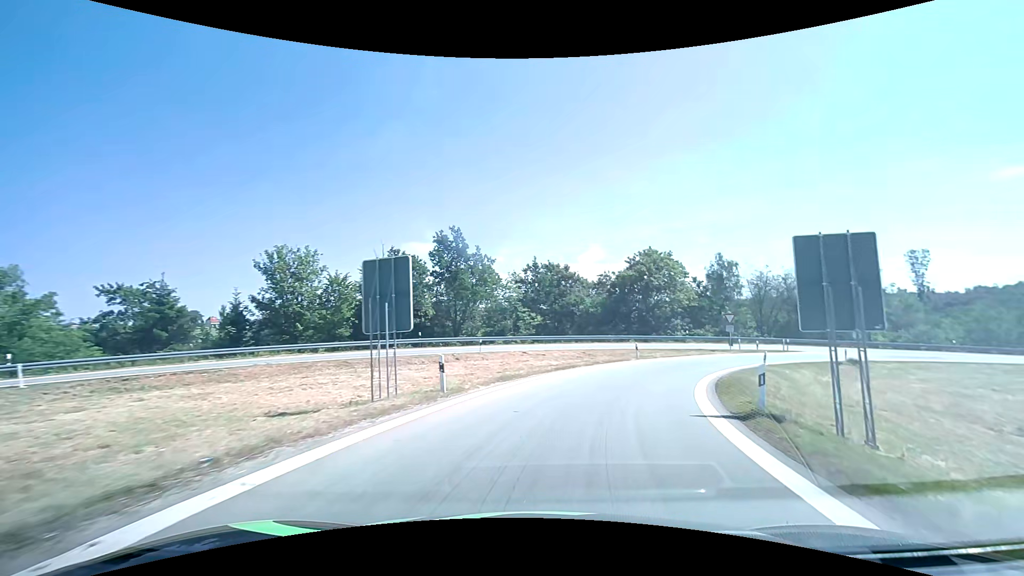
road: motorway_link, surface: asphalt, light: Day
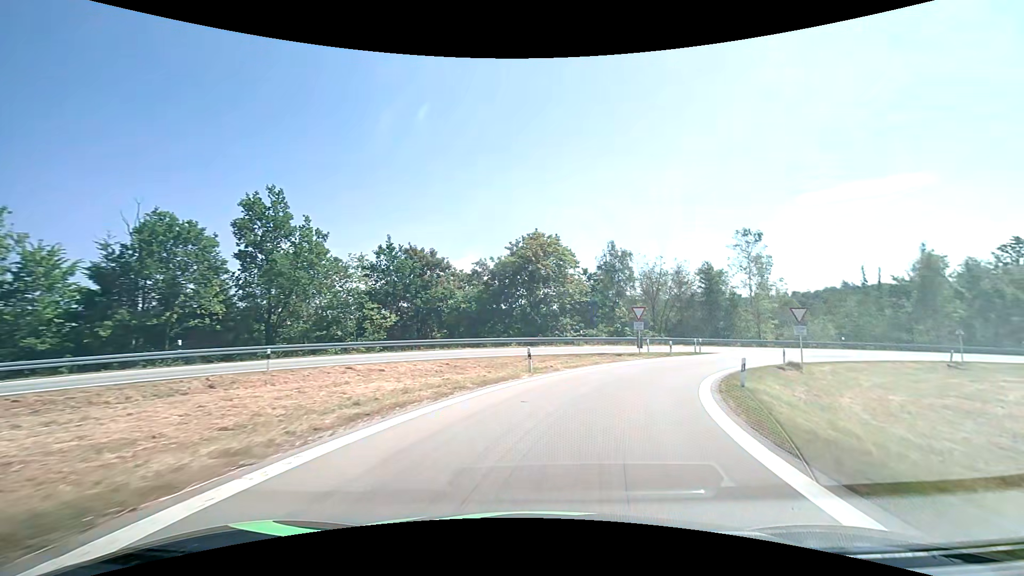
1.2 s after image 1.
(+1.6, +13.2) m; +14°
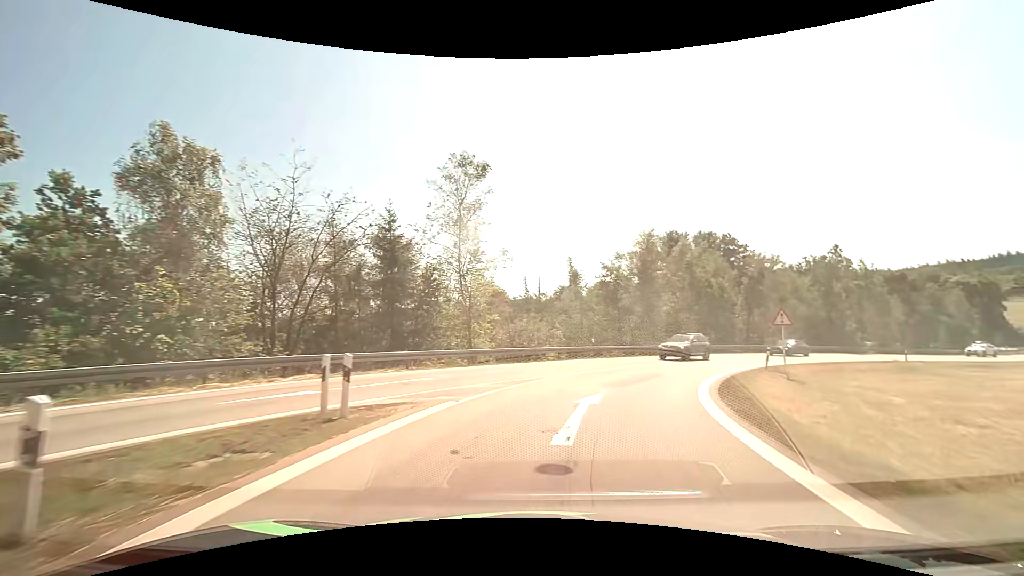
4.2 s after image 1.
(+9.4, +30.4) m; +35°
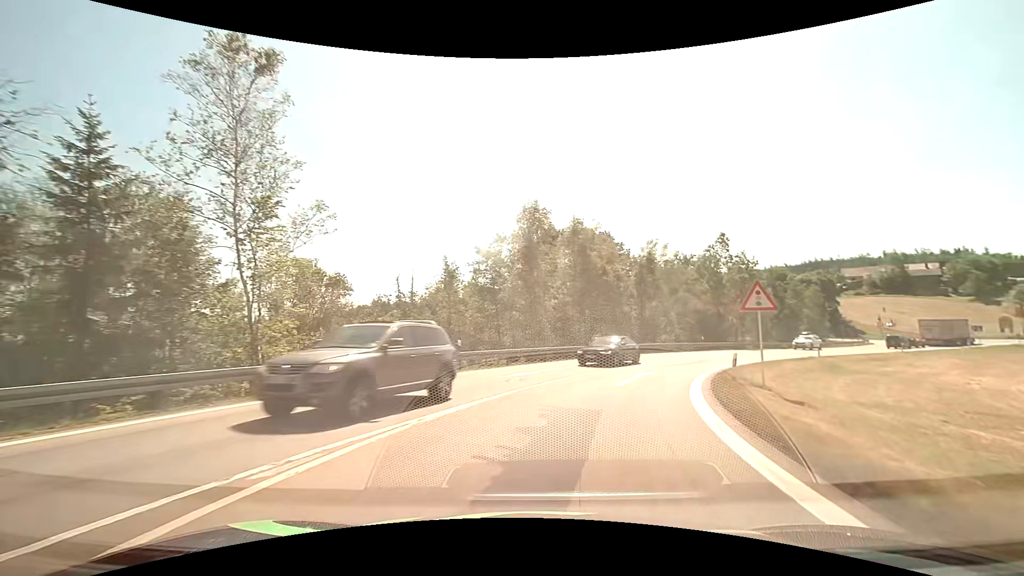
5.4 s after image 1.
(+1.5, +12.4) m; +14°
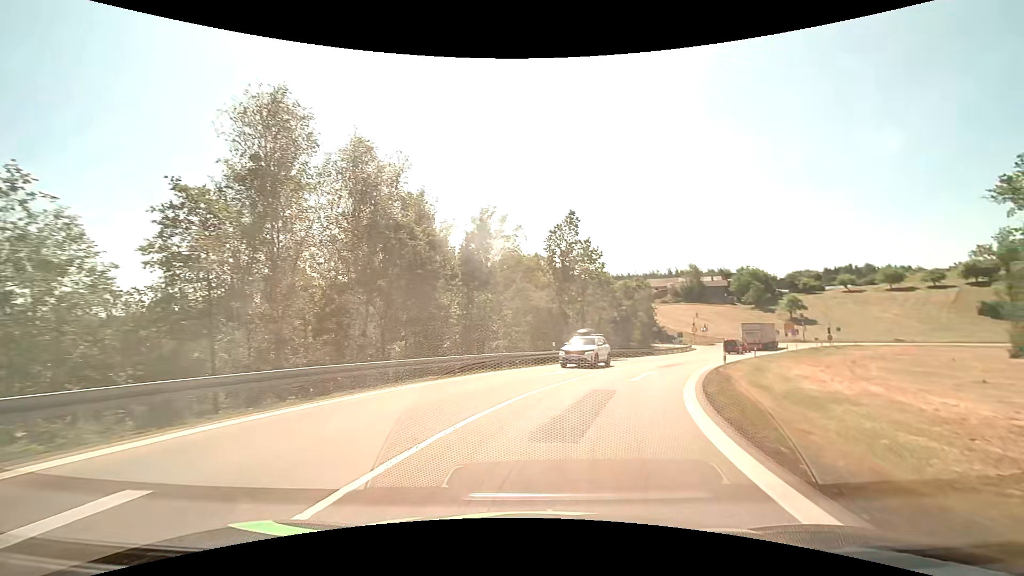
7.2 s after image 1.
(+3.2, +18.1) m; +20°
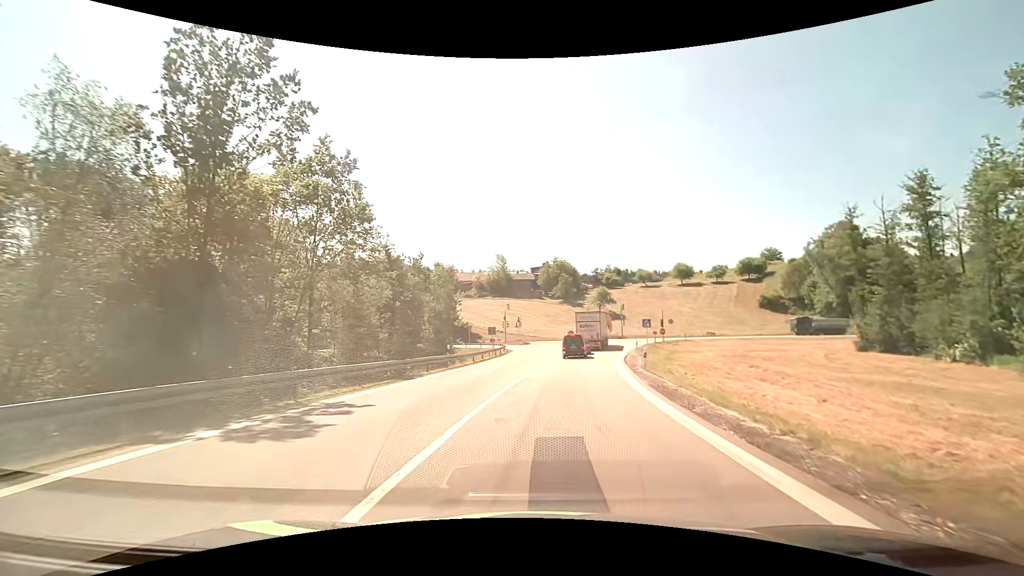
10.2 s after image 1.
(+6.5, +28.6) m; +22°
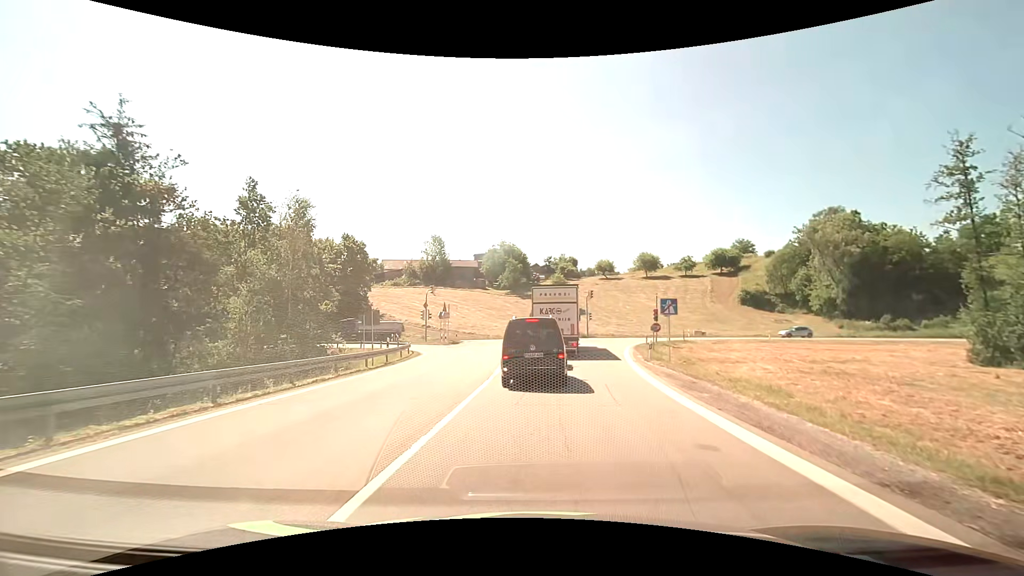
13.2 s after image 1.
(+1.5, +24.4) m; +5°
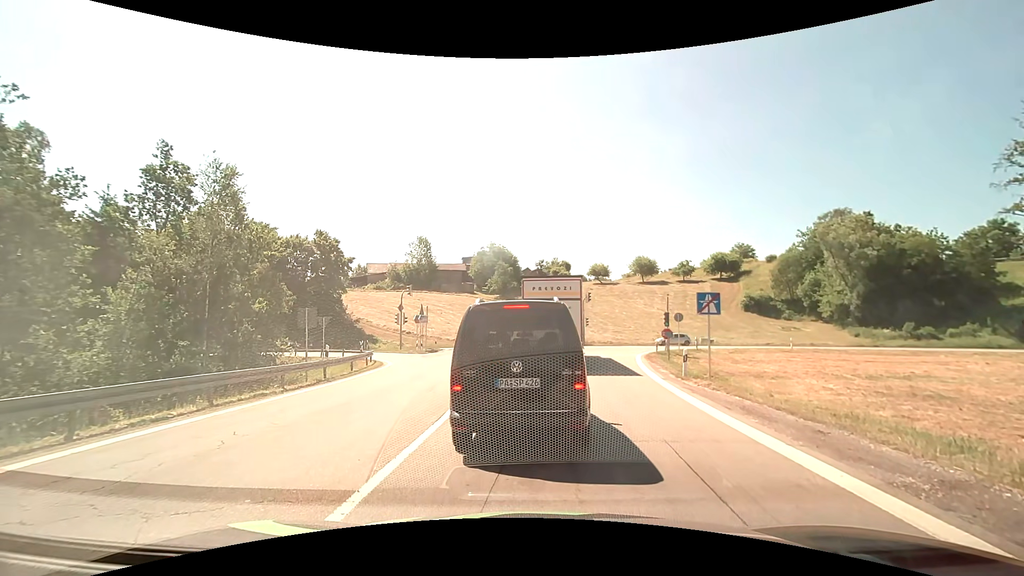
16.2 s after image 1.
(+0.1, +6.5) m; +1°
